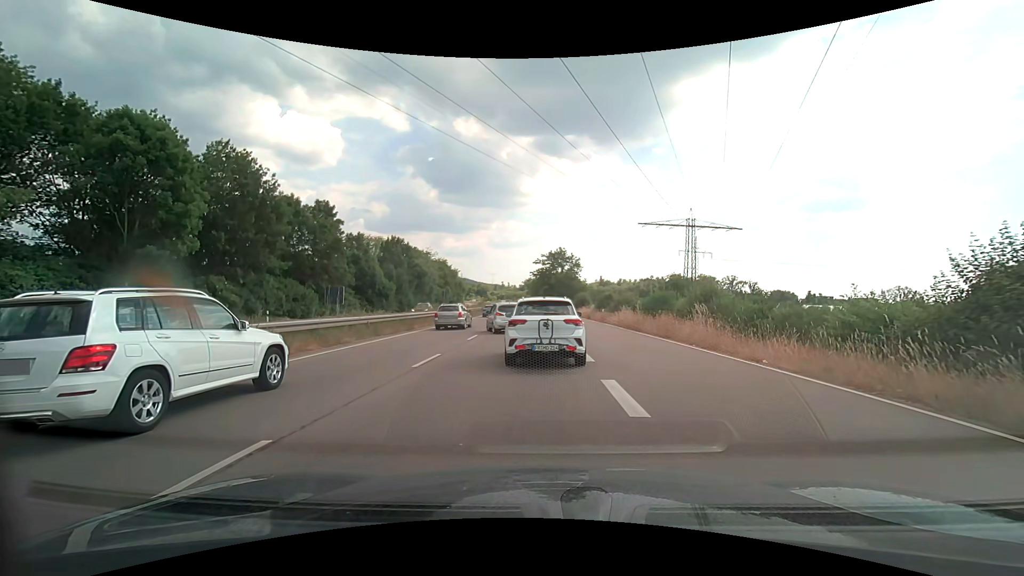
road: trunk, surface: asphalt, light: Day
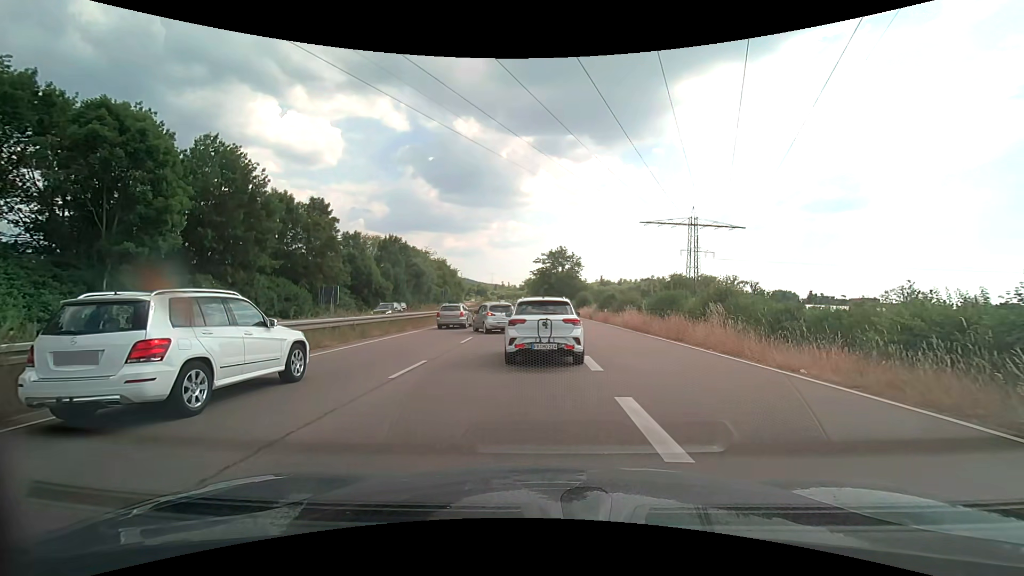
(0.0, +1.7) m; 0°
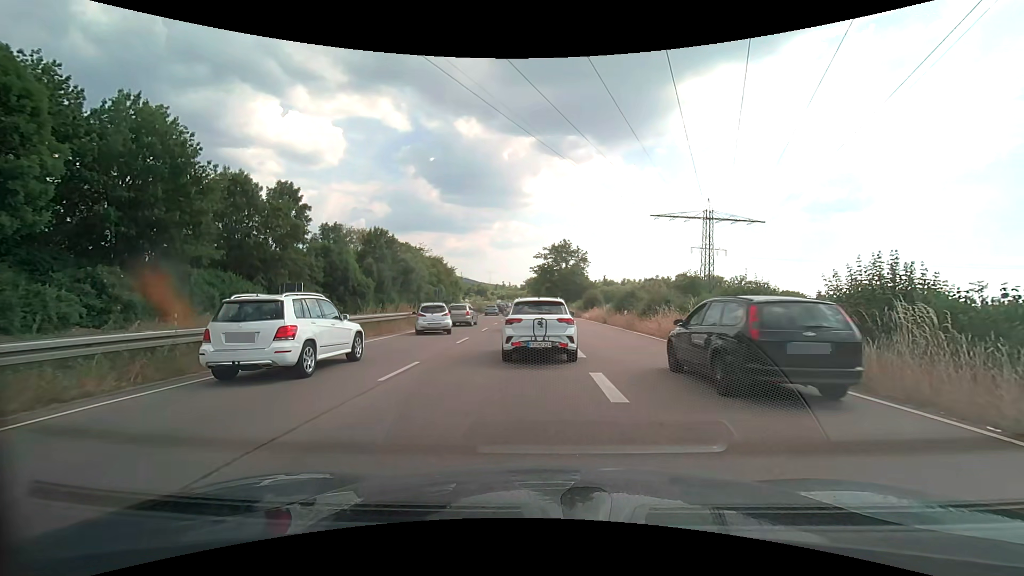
(0.0, +9.4) m; +1°
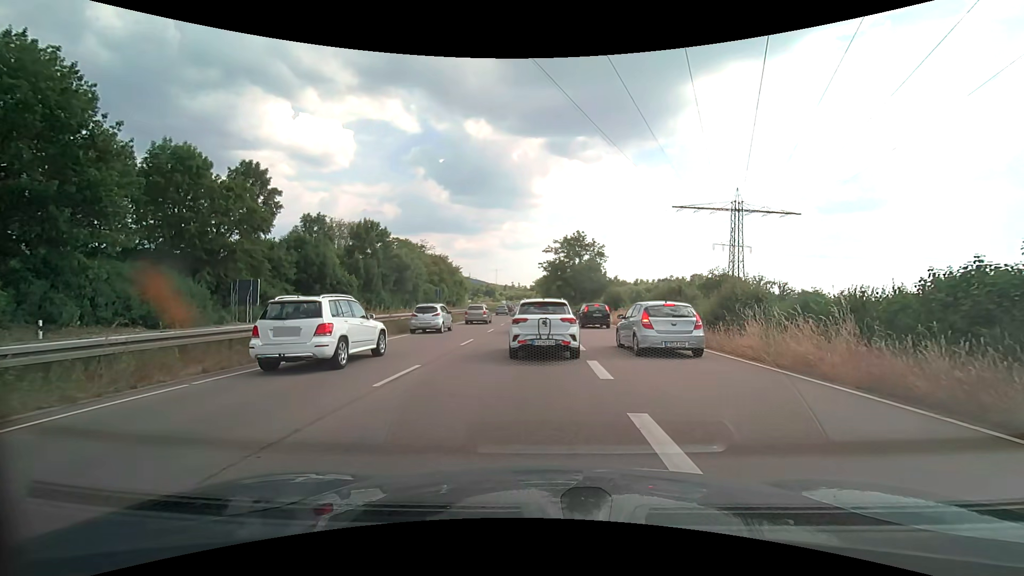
(-0.2, +9.7) m; -2°
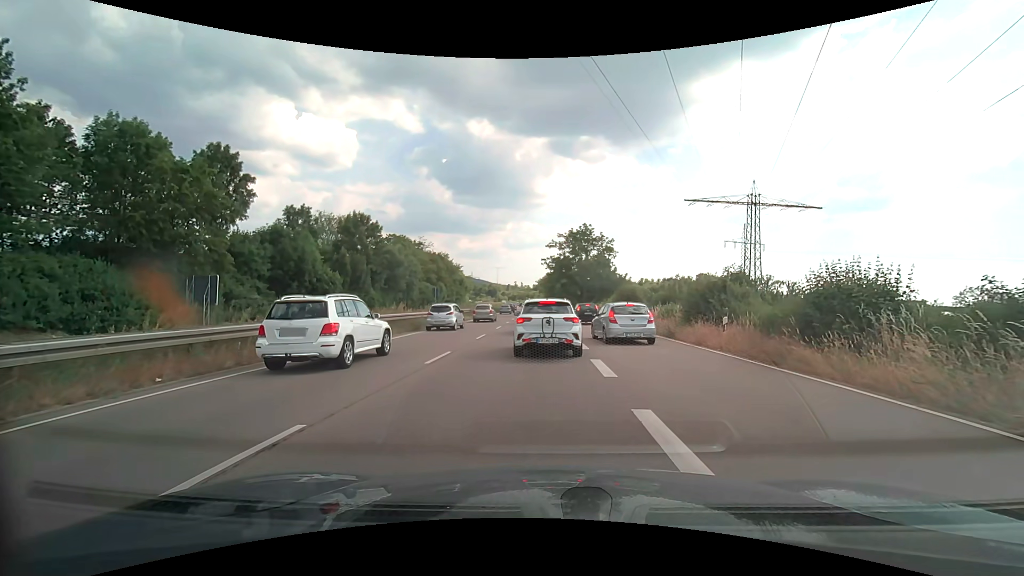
(0.0, +5.7) m; 0°
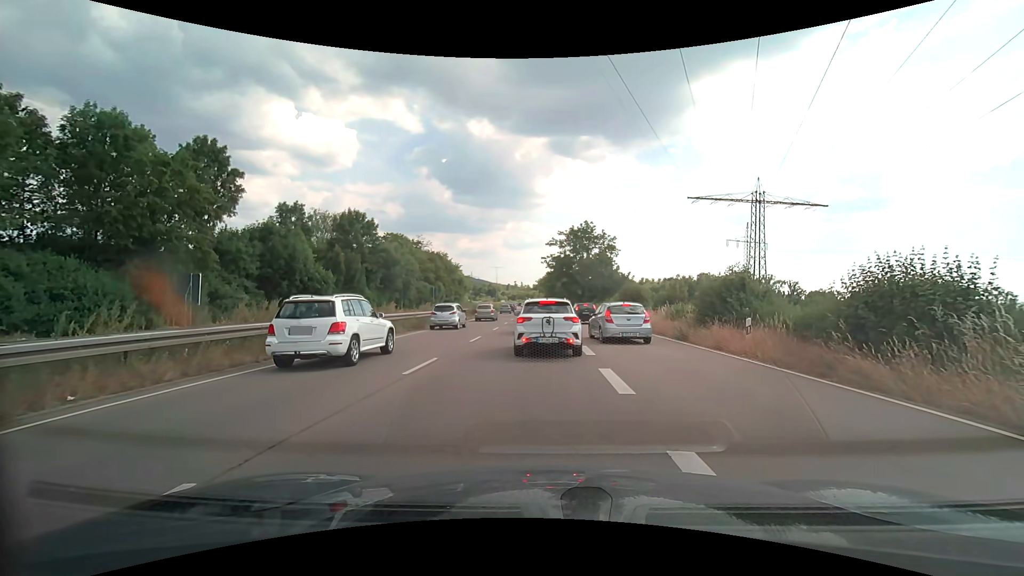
(0.0, +1.8) m; 0°
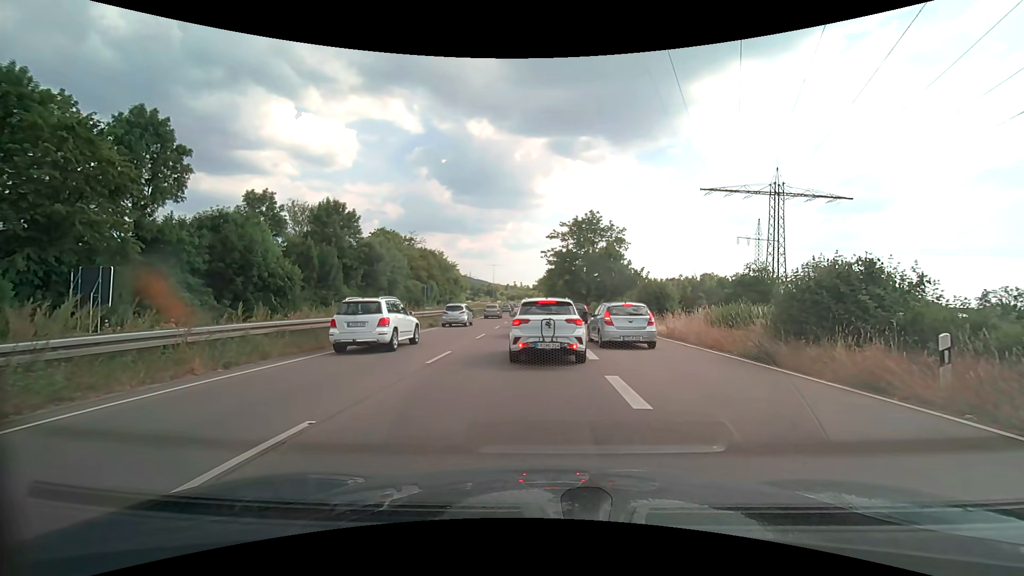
(0.0, +7.0) m; +1°
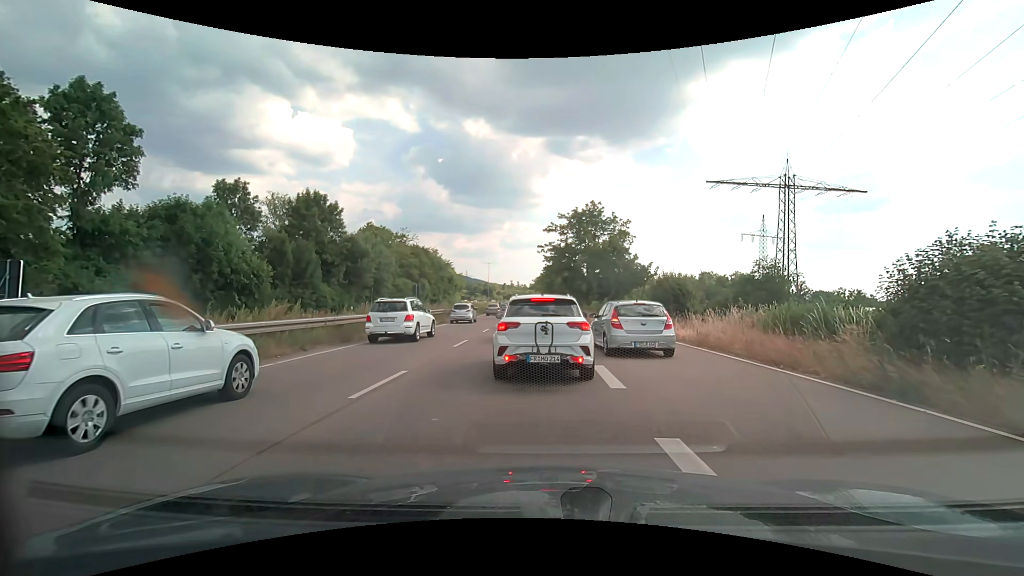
(0.0, +4.4) m; 0°
